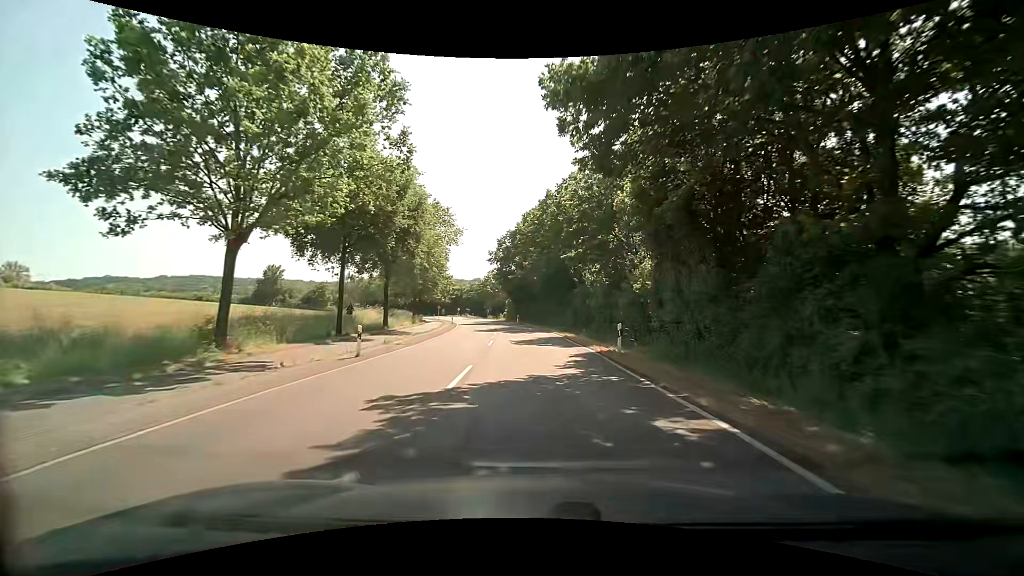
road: secondary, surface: asphalt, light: Day
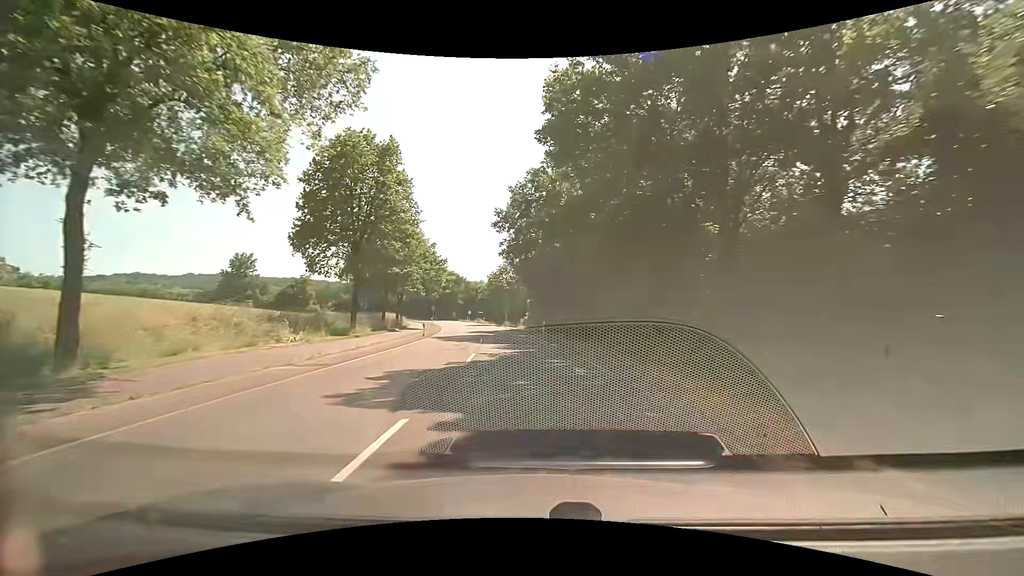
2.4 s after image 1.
(-0.6, +30.7) m; -4°
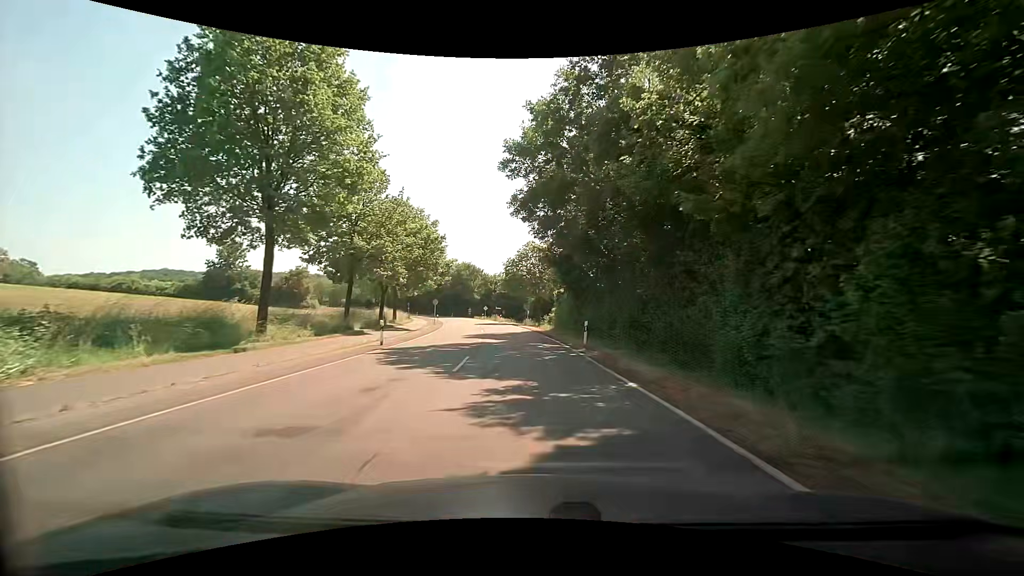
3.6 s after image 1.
(-0.2, +15.4) m; -2°
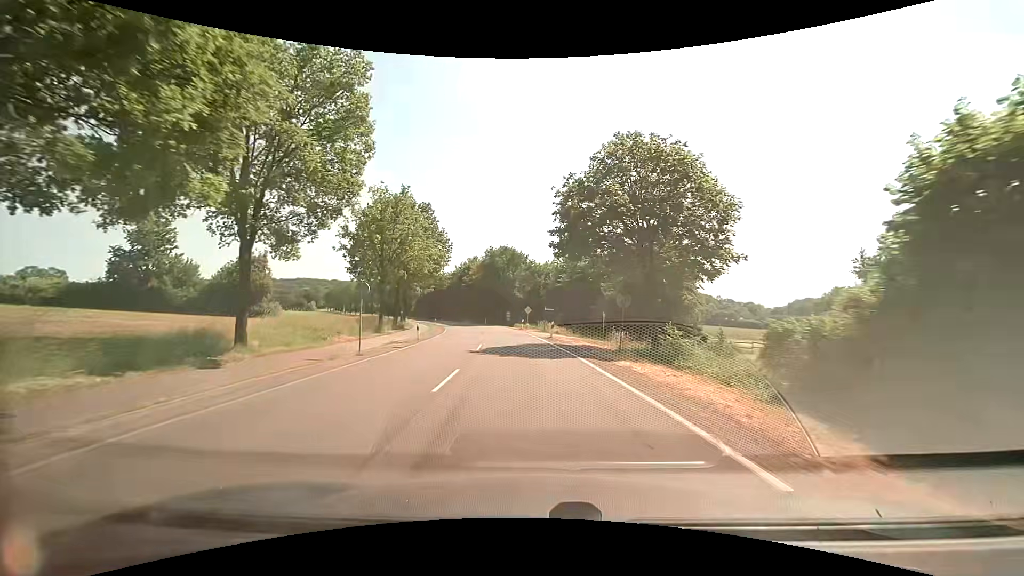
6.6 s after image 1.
(-1.8, +38.8) m; -6°
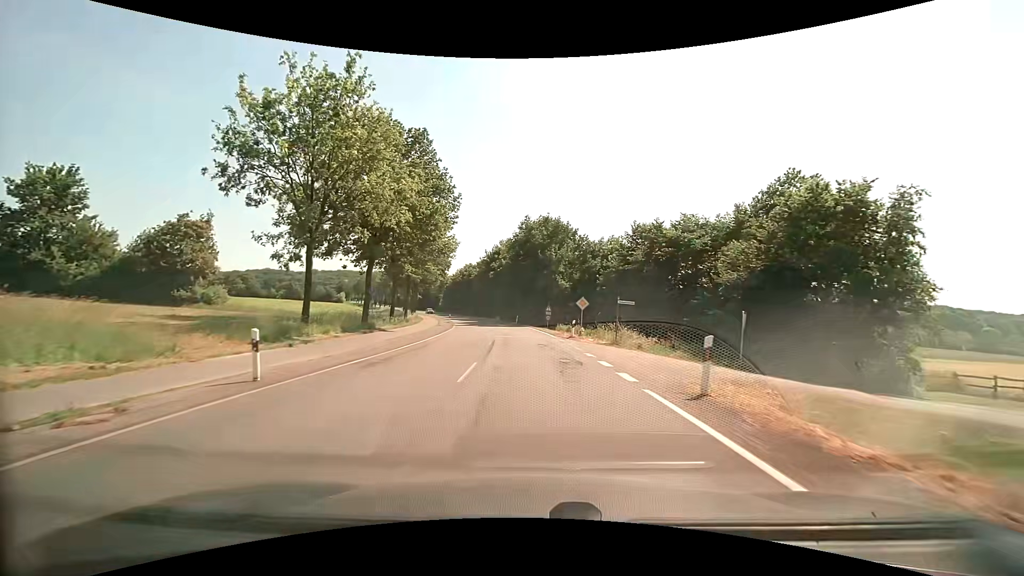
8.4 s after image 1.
(-1.1, +23.5) m; -5°
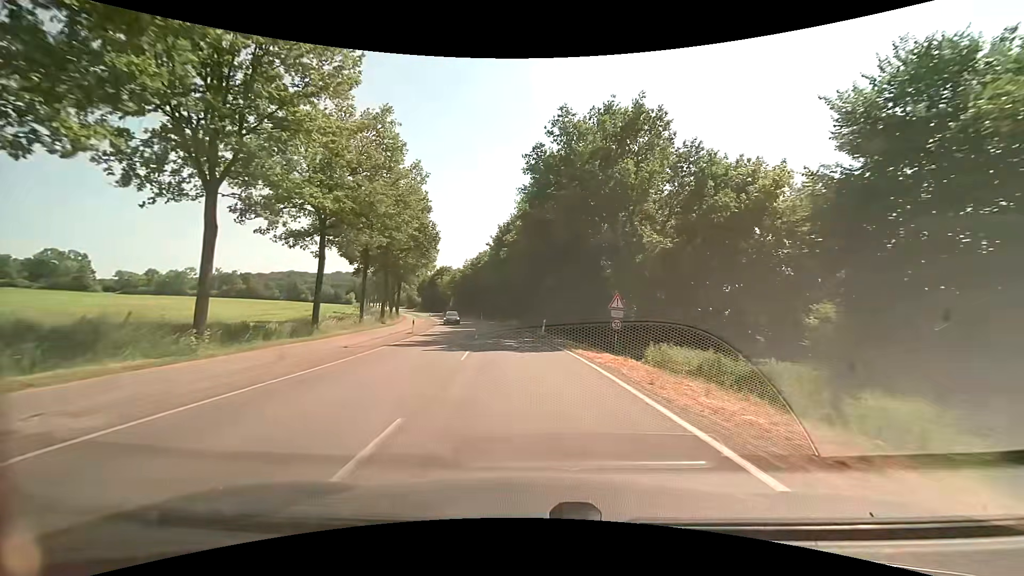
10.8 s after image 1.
(-0.8, +31.8) m; -3°
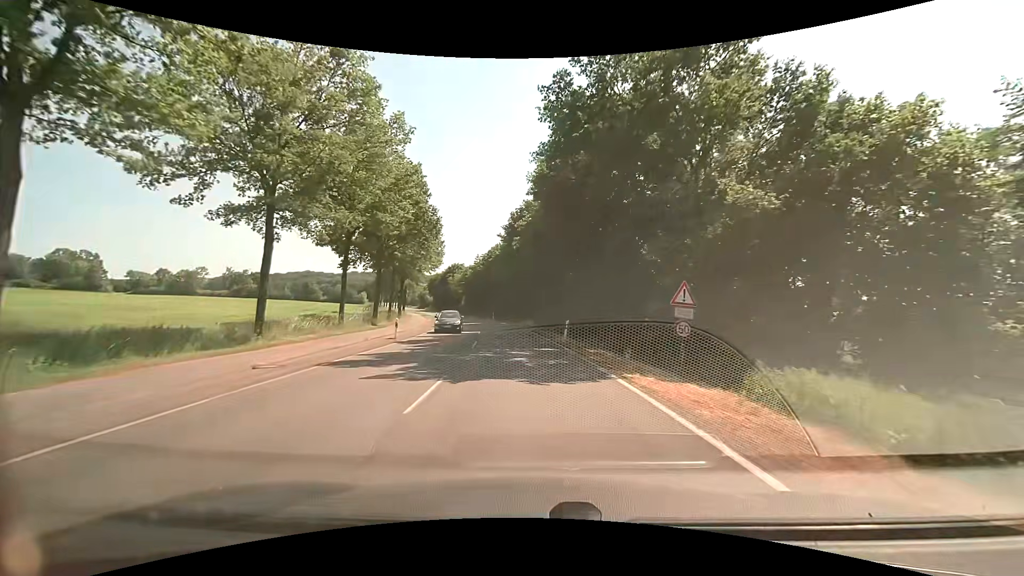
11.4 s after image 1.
(-0.1, +8.0) m; -2°
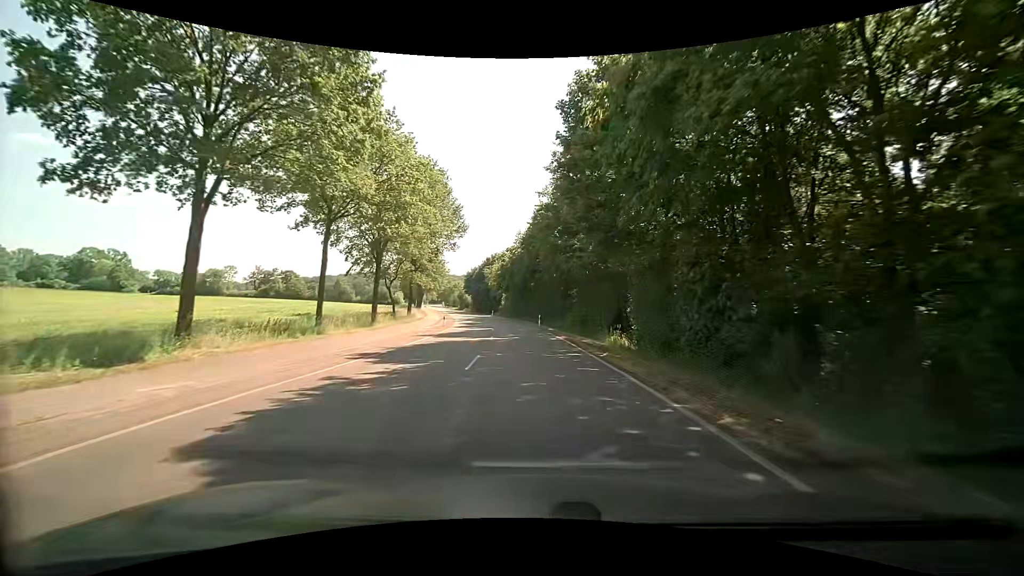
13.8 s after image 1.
(-2.0, +31.3) m; -6°
(0, +10) (0, +20) (-1, +30) (-2, +40) (-3, +50) (-4, +60) (-6, +70) (-7, +80) (-9, +89) (-11, +99) m
